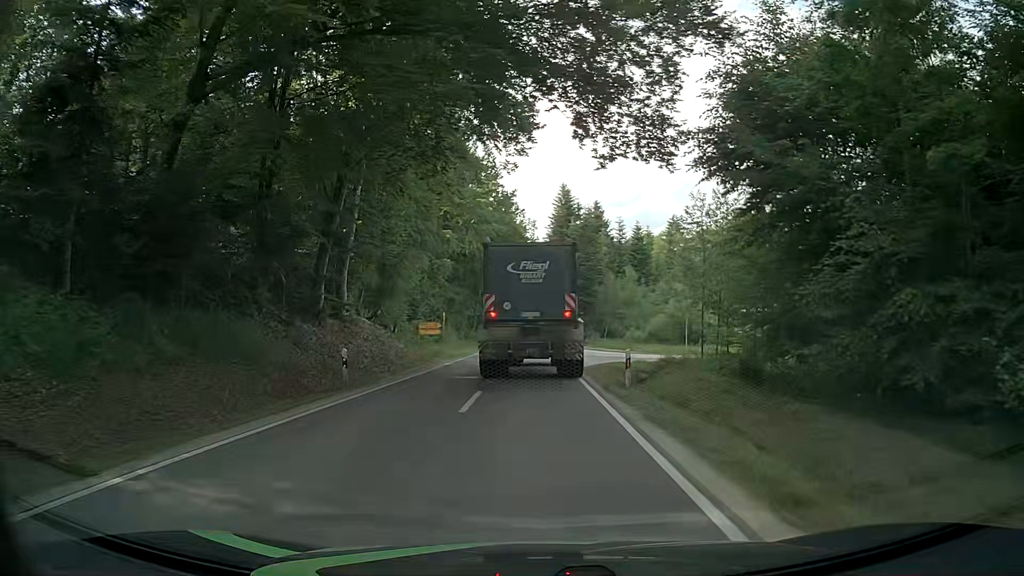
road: tertiary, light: Day
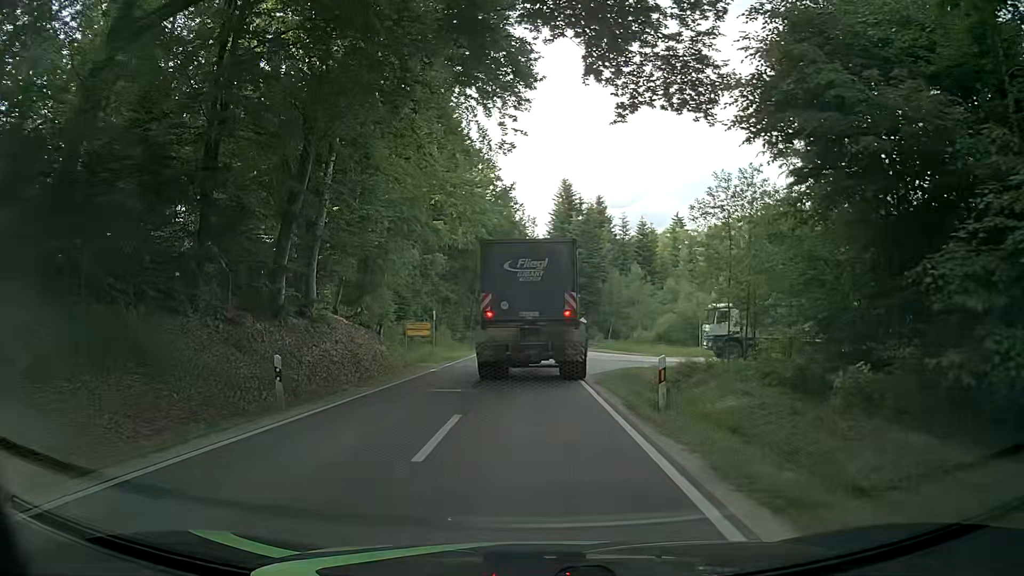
(-0.1, +4.2) m; -1°
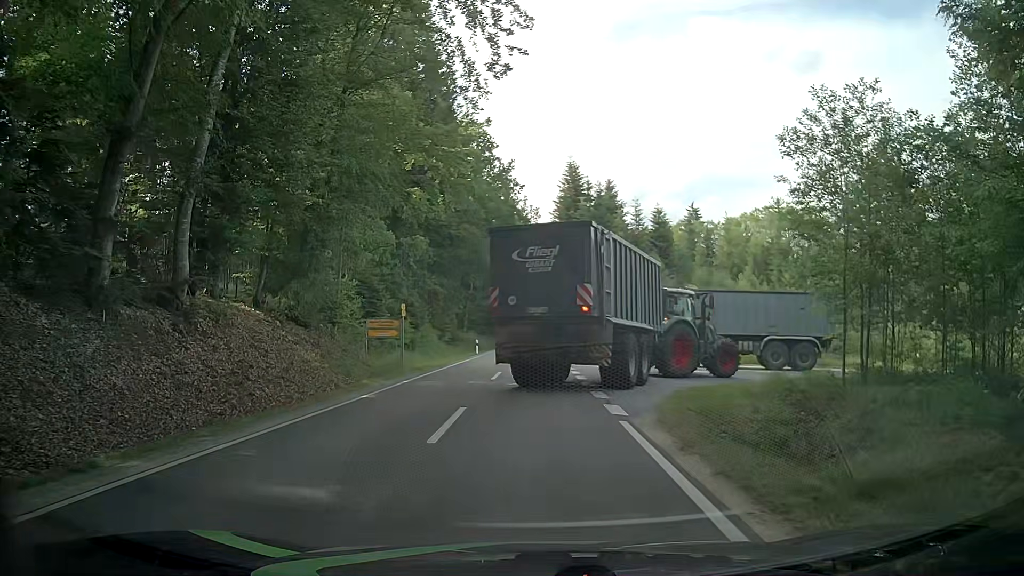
(-0.1, +10.1) m; -1°
(0, +10) (0, +20) (0, +30) (0, +40) (0, +50) (+1, +60) (+1, +70) (+1, +80) (+1, +90) (+1, +100) m
